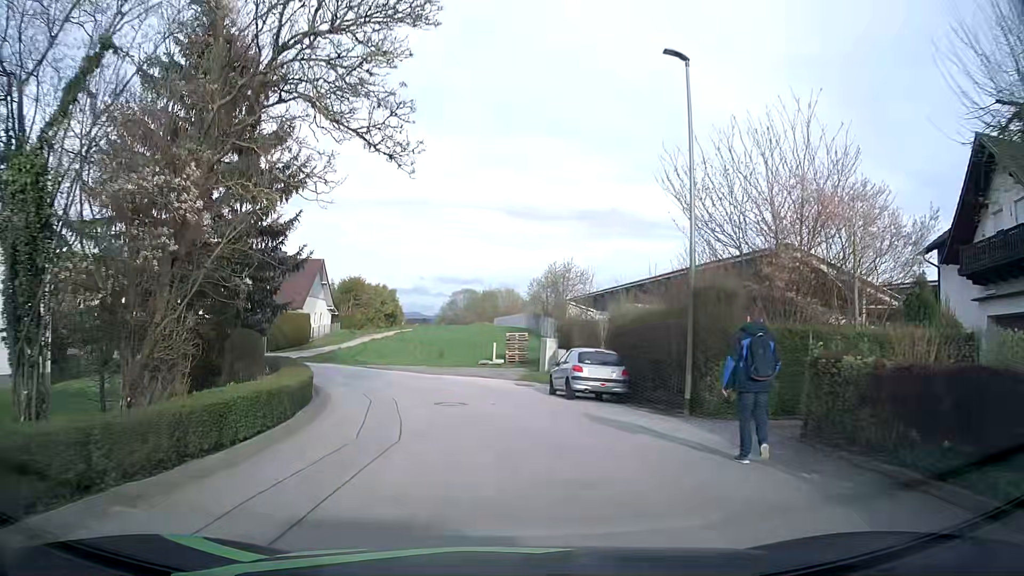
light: Day
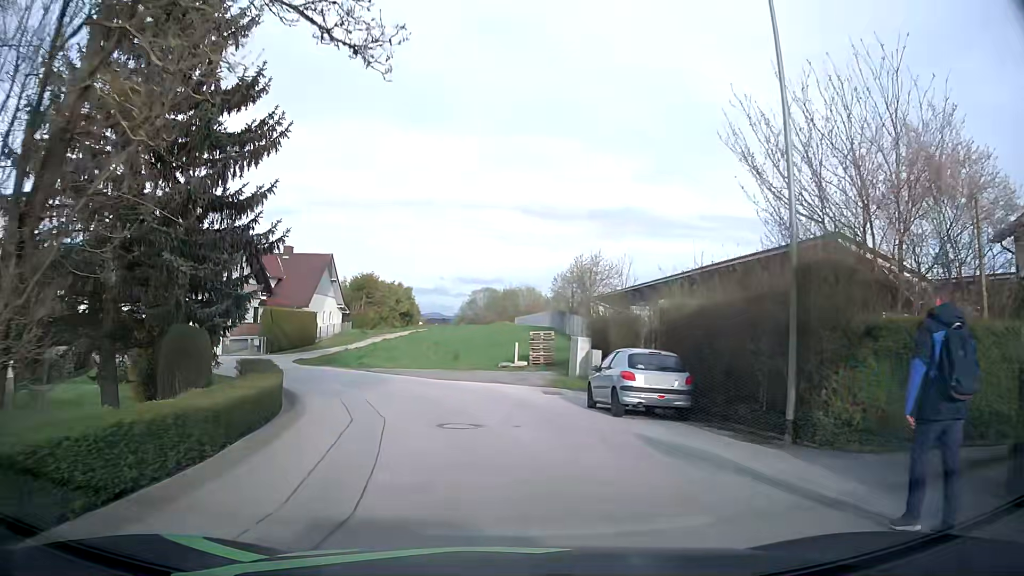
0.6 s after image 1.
(-0.1, +4.4) m; -1°
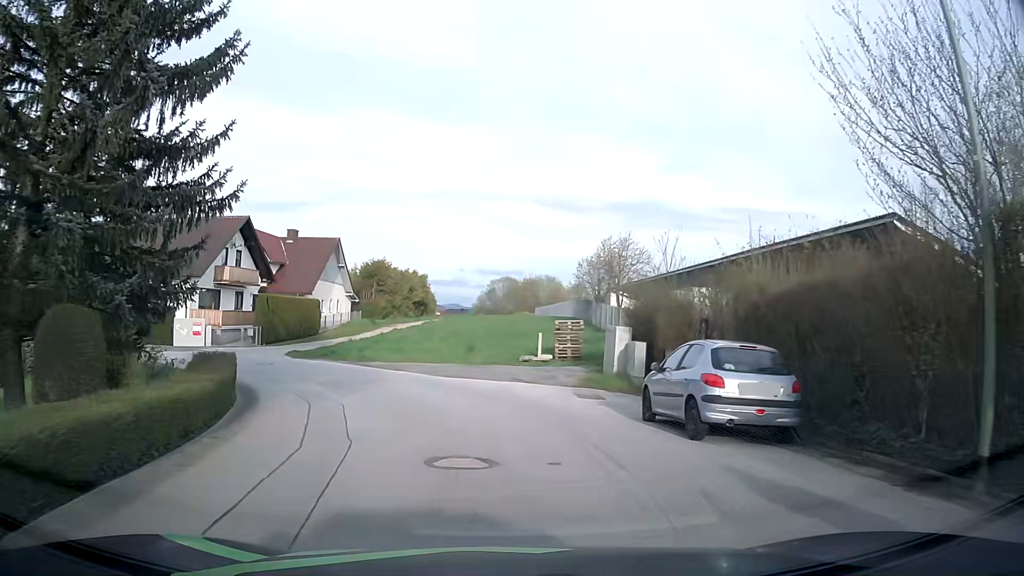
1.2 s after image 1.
(-0.1, +4.4) m; -1°
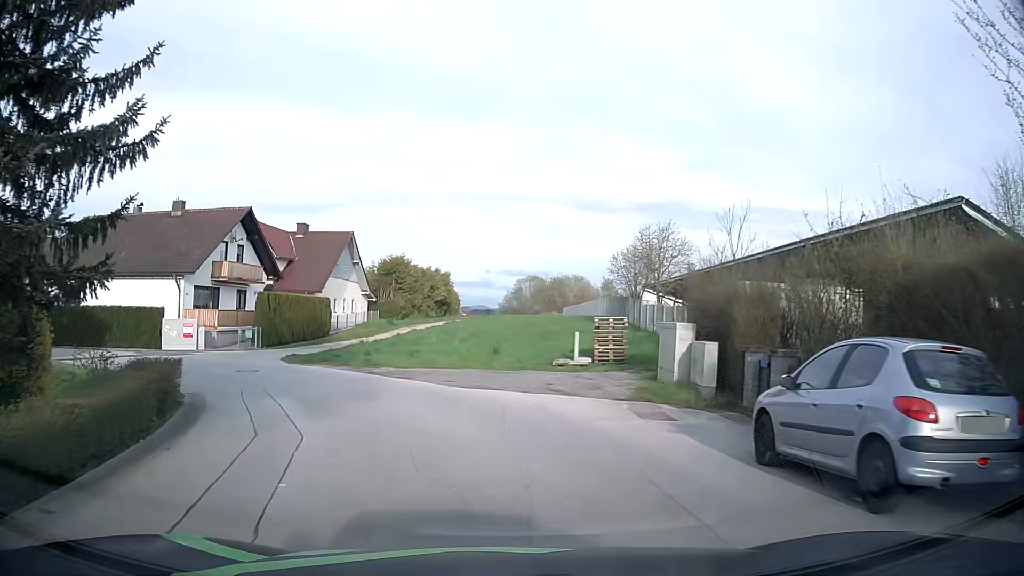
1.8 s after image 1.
(-0.1, +4.3) m; -2°
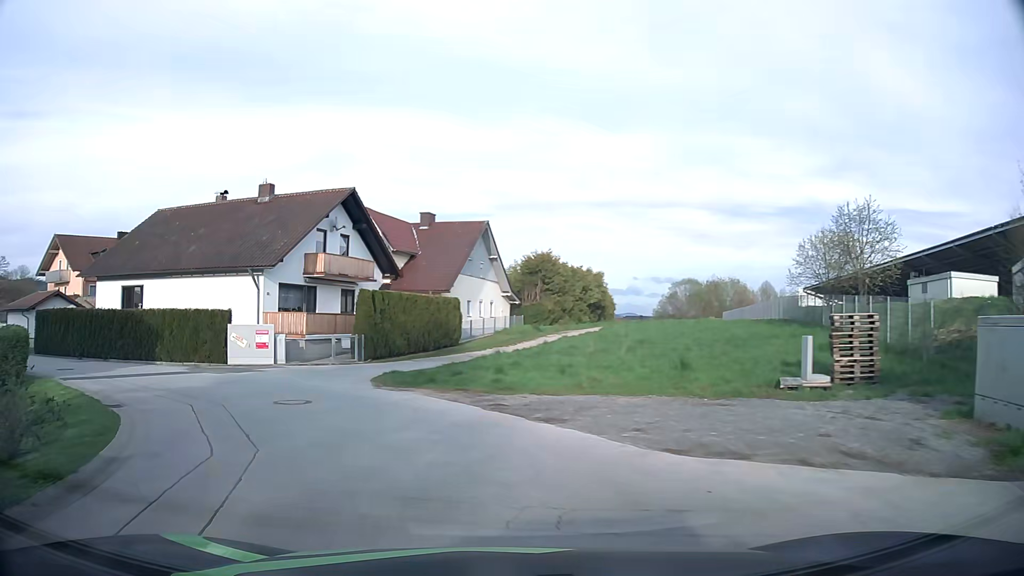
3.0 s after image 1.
(-1.0, +8.5) m; -14°
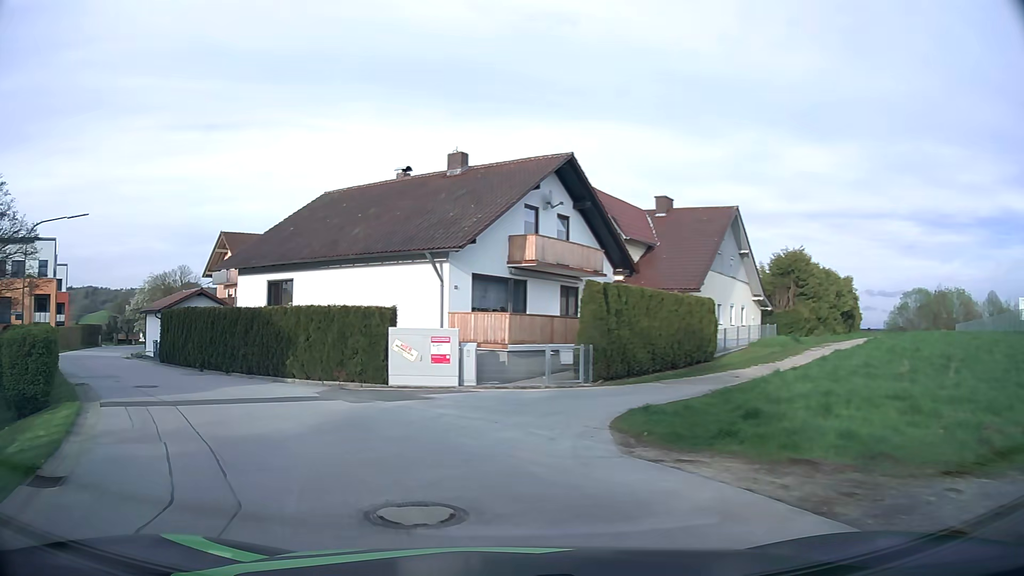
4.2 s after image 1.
(-1.3, +8.4) m; -18°
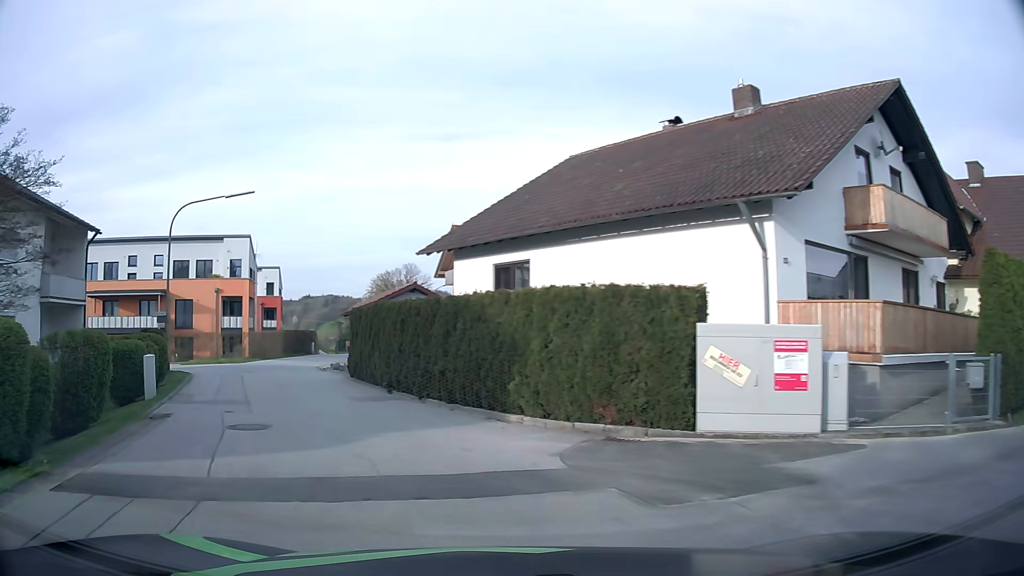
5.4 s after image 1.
(-1.6, +8.3) m; -22°
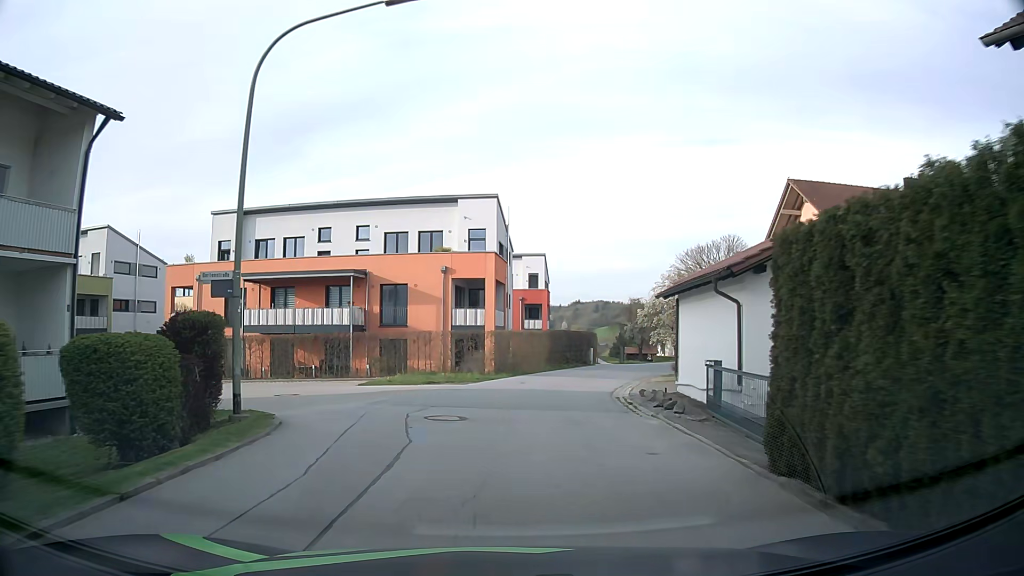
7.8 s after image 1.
(-5.0, +17.4) m; -22°
(0, +10) (+1, +20) (+3, +30) (+7, +39) (+13, +47) (+21, +53) (+30, +56) (+40, +58) (+50, +61) (+58, +67) m
